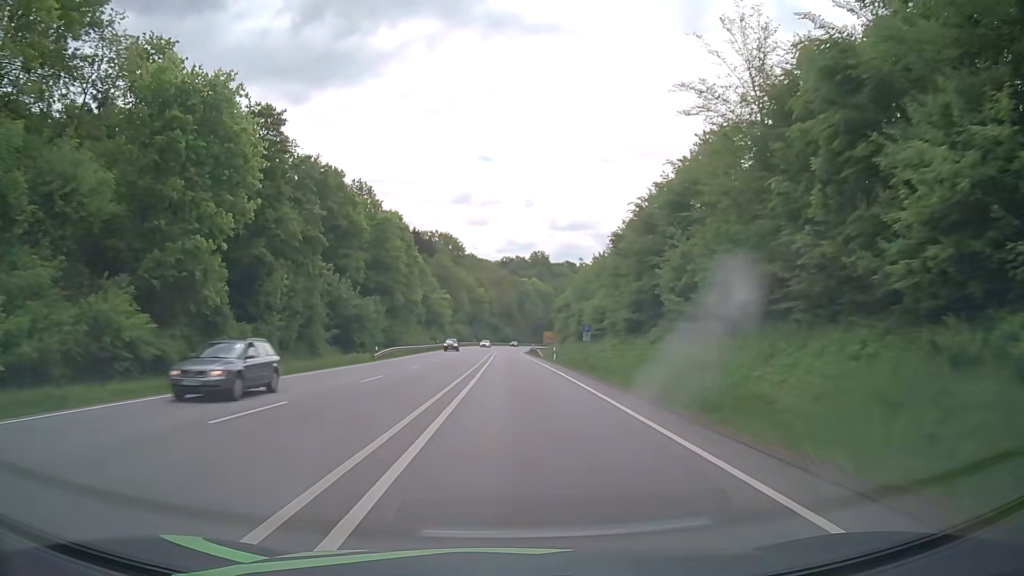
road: primary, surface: asphalt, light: Day
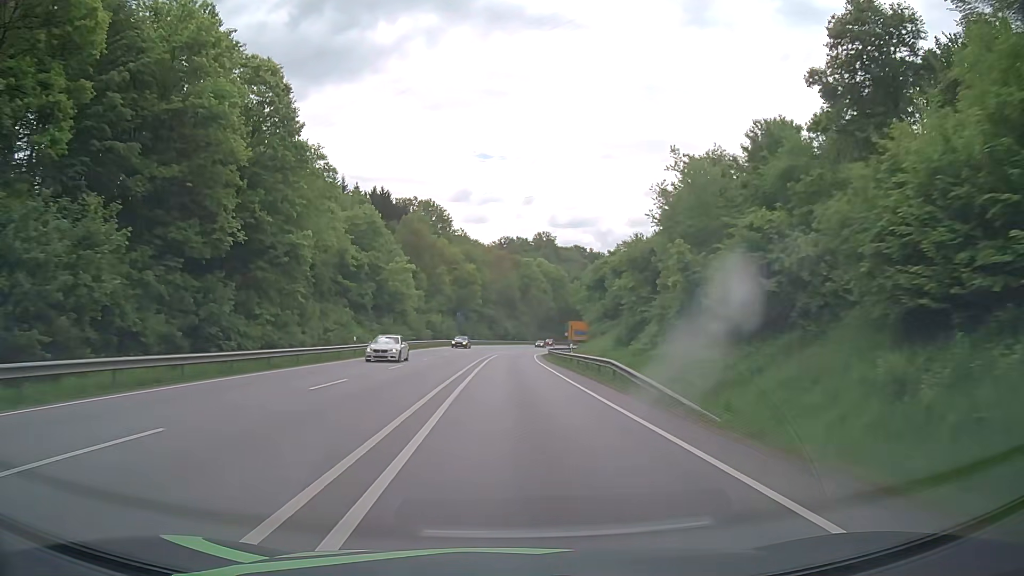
(-0.1, +54.1) m; 0°
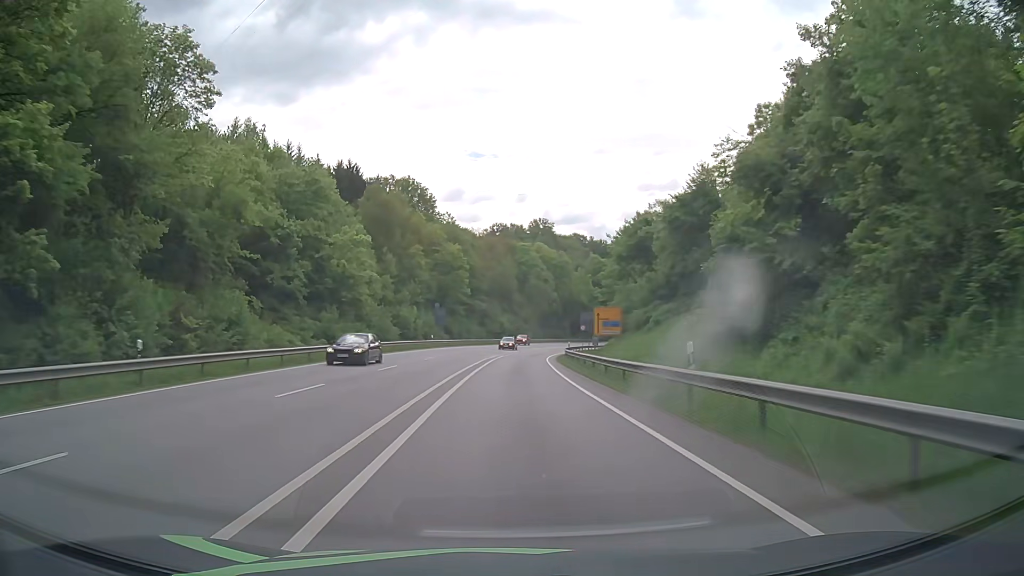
(+0.1, +26.3) m; +1°
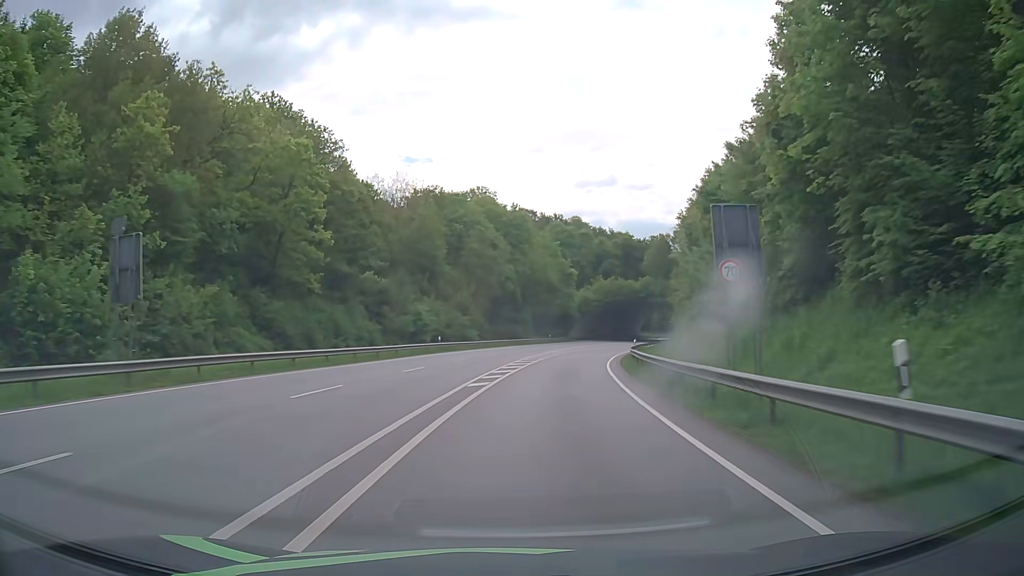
(+1.5, +59.8) m; +5°
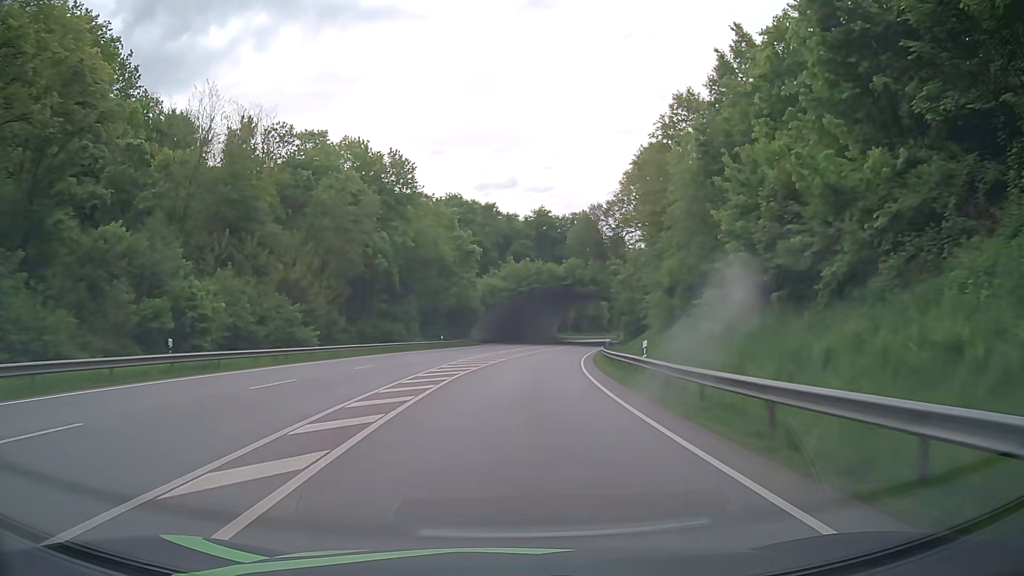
(+2.4, +32.9) m; +8°
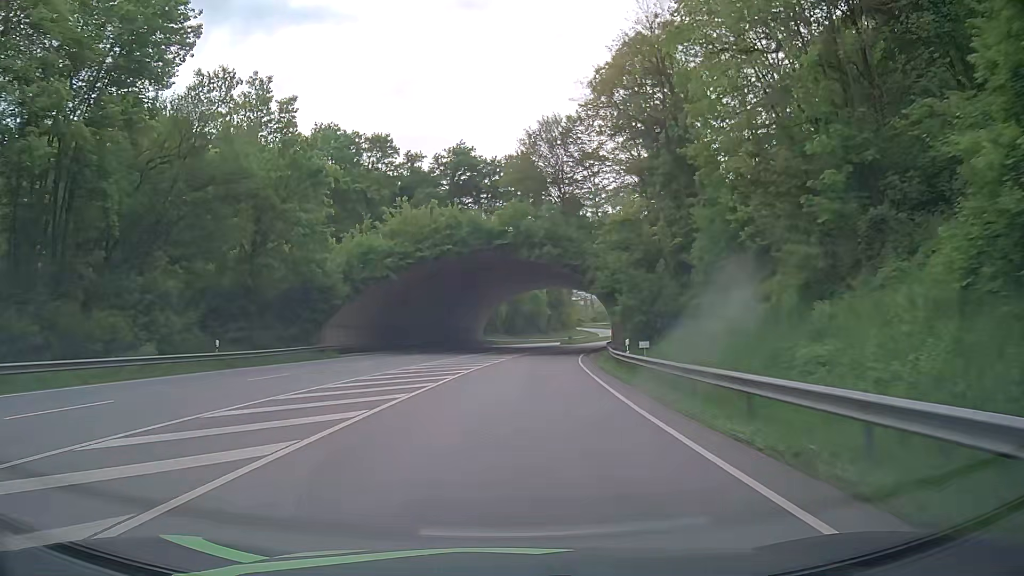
(+2.7, +43.3) m; +7°
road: primary_link
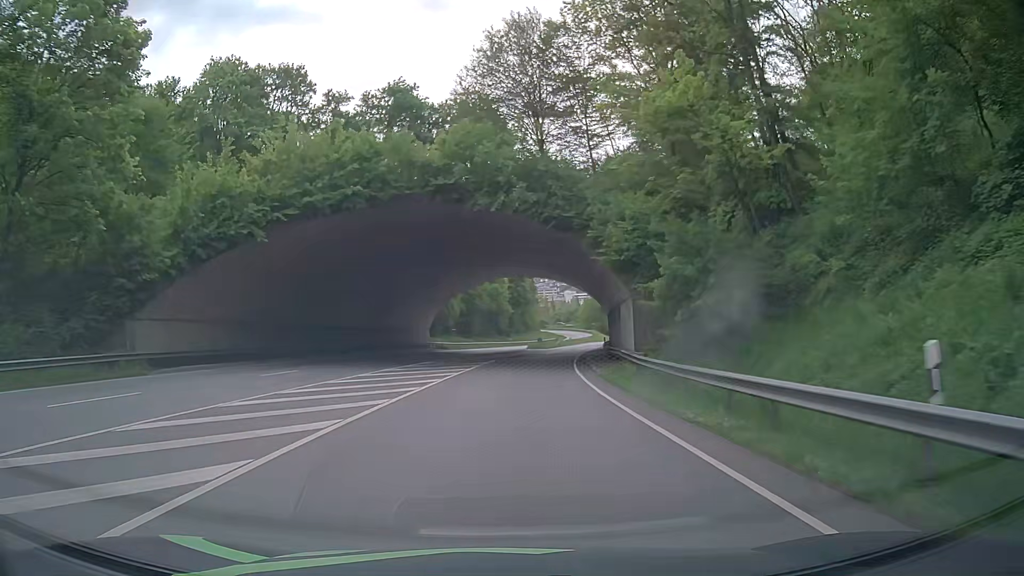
(+0.6, +21.5) m; +3°
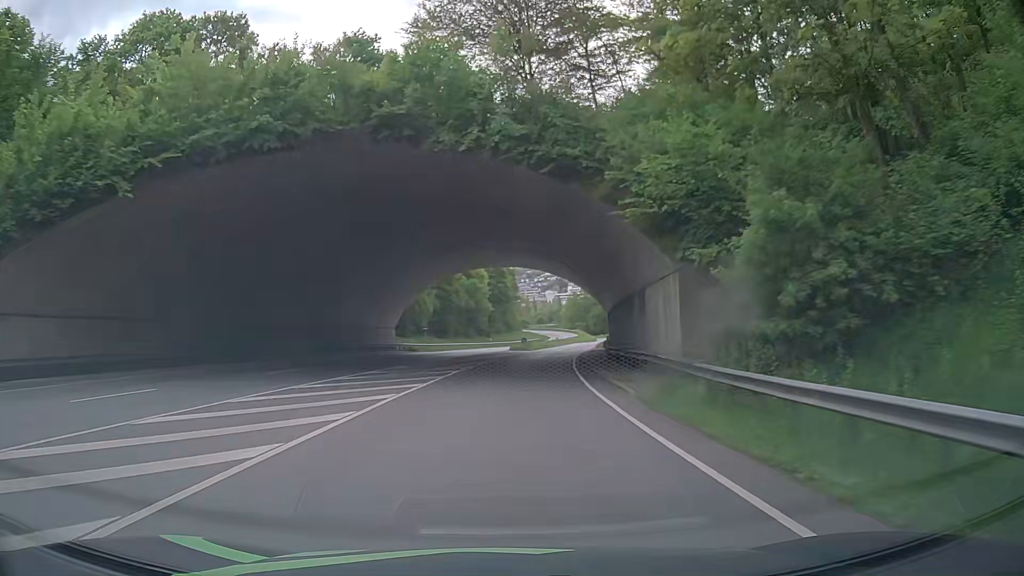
(+0.1, +10.7) m; +2°
(0, +10) (0, +20) (+1, +30) (+2, +40) (+2, +50) (+3, +60) (+3, +70) (+5, +80) (+7, +90) (+9, +99) m
